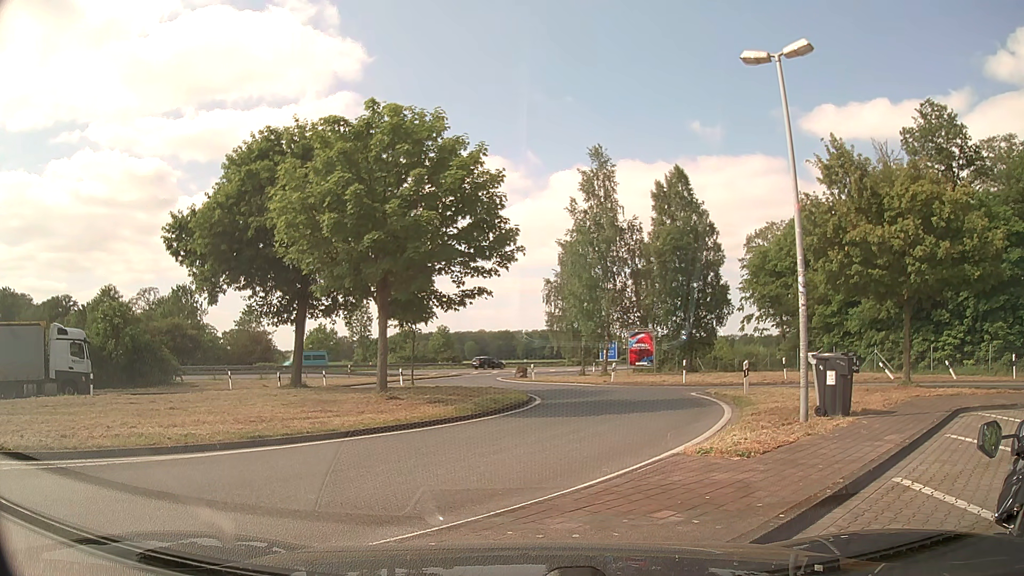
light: Day
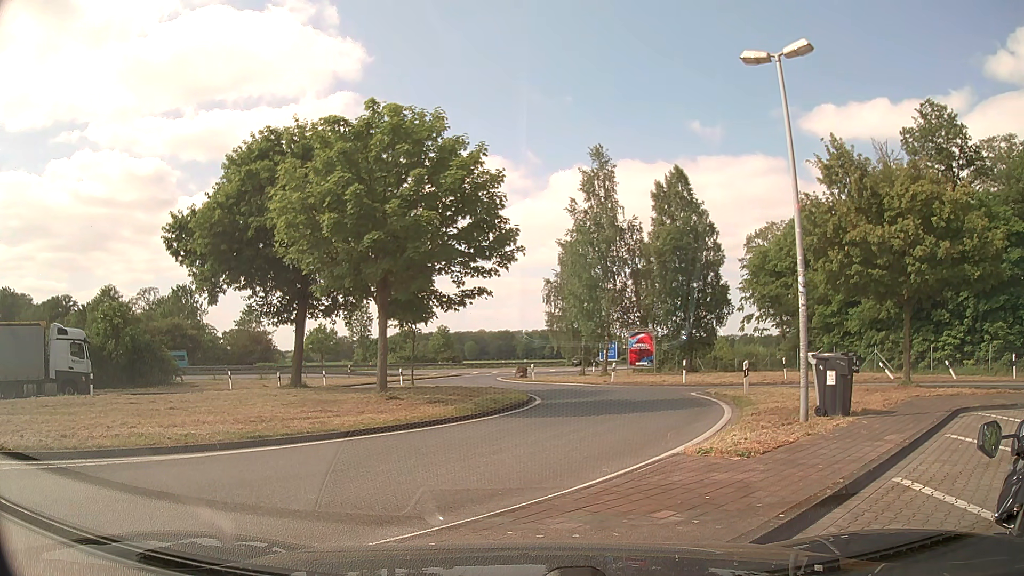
(0.0, 0.0) m; 0°
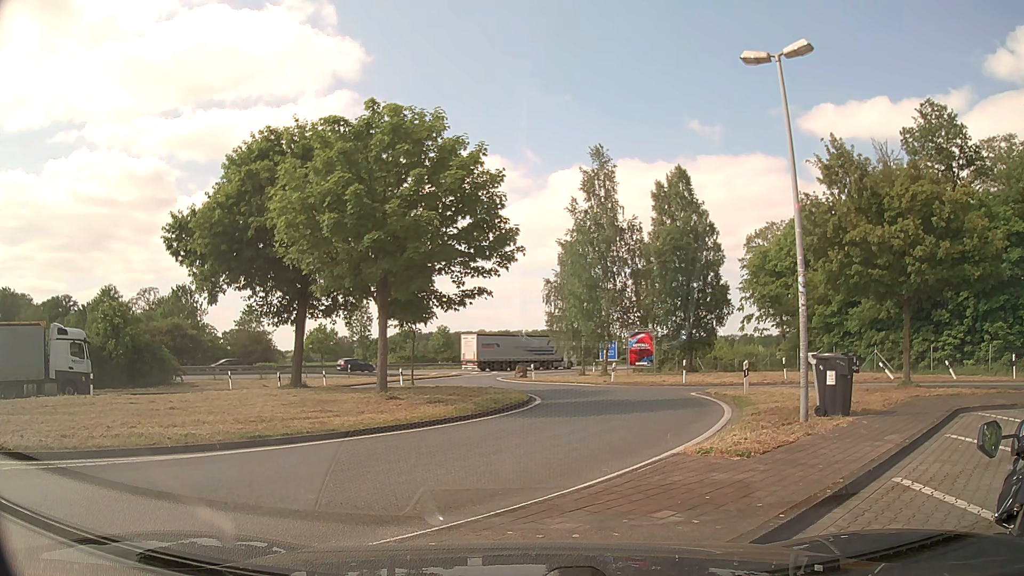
(0.0, 0.0) m; 0°
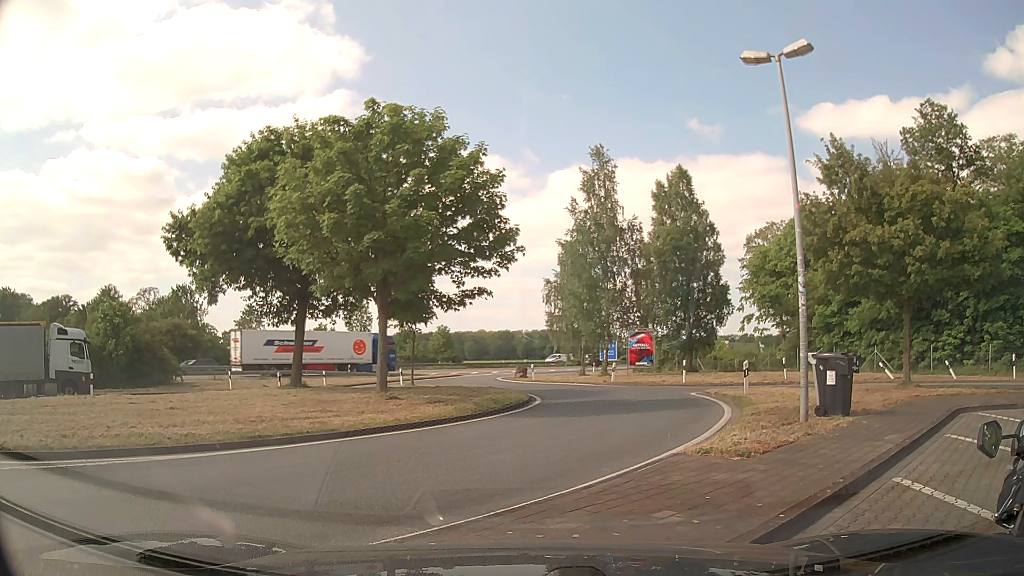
(0.0, 0.0) m; 0°
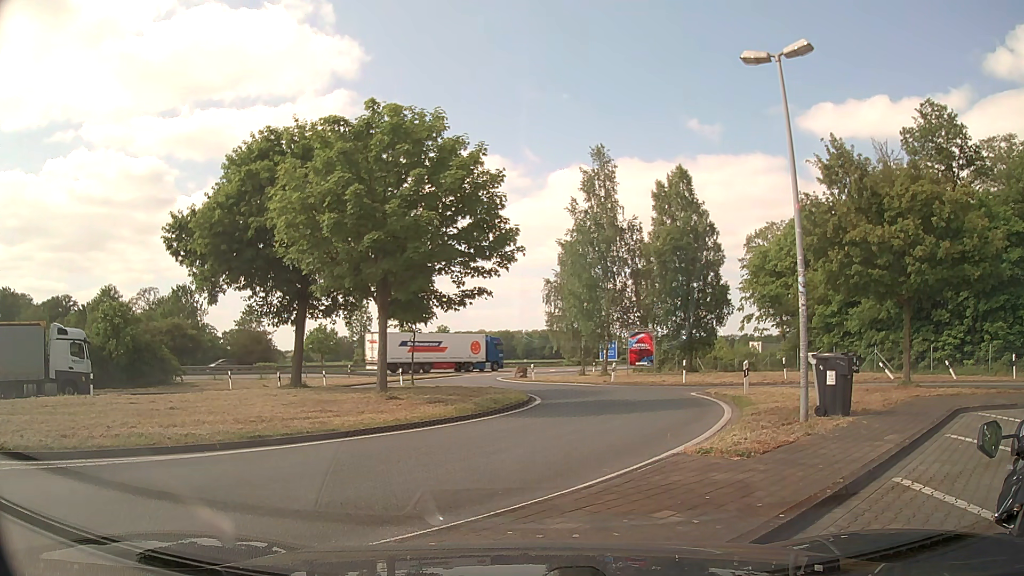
(0.0, 0.0) m; 0°
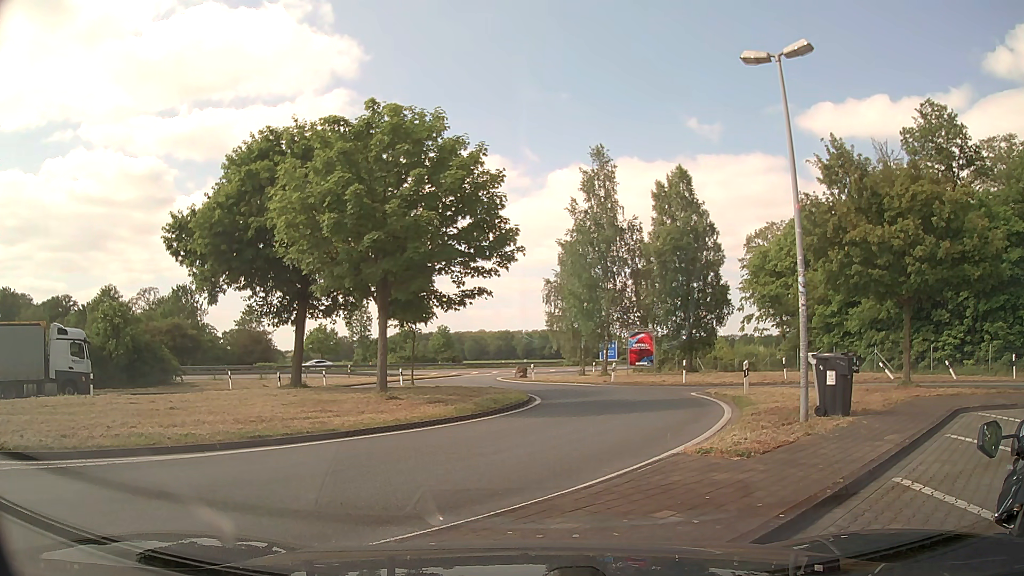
(0.0, 0.0) m; 0°
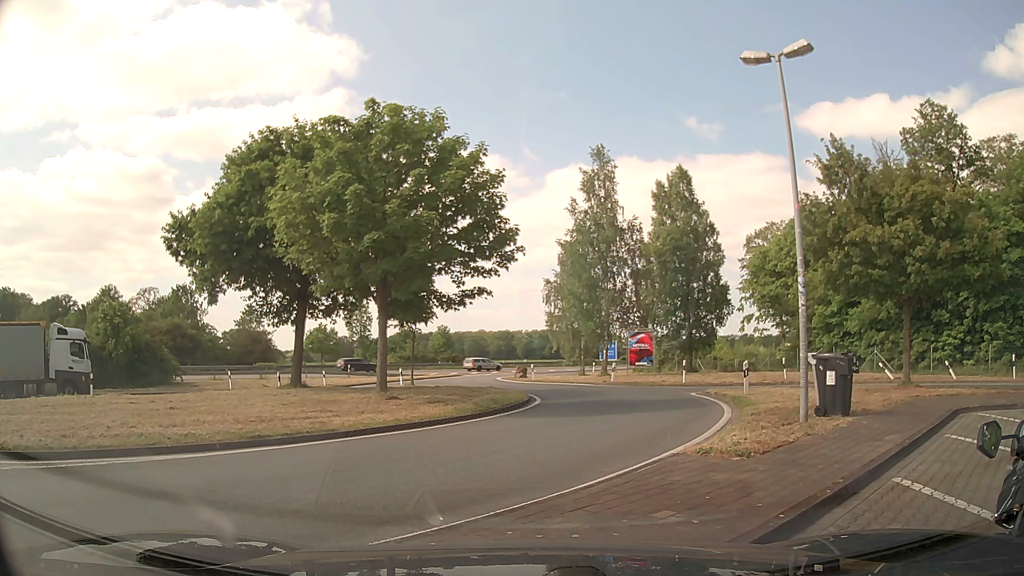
(0.0, 0.0) m; 0°
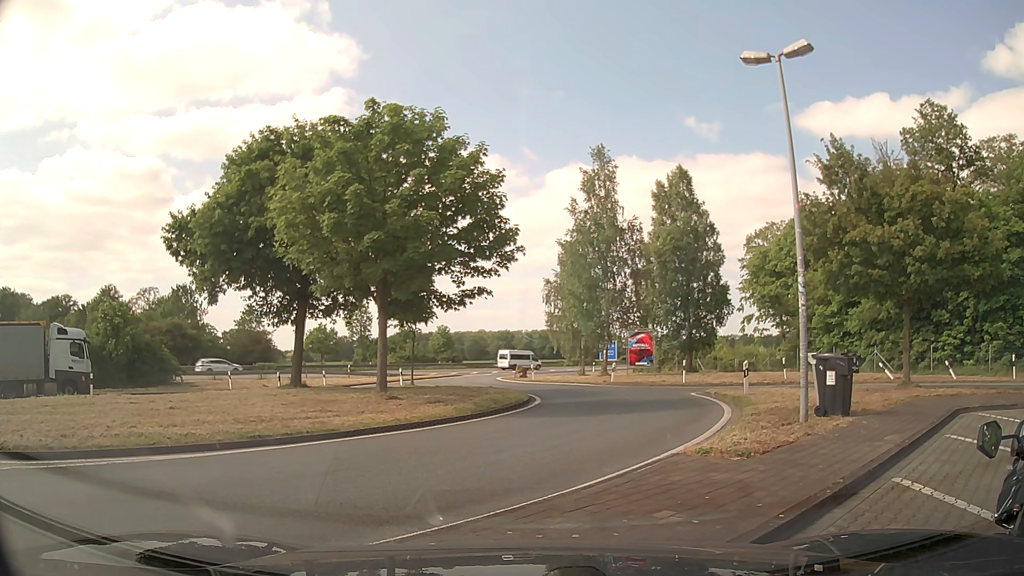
(0.0, 0.0) m; 0°
